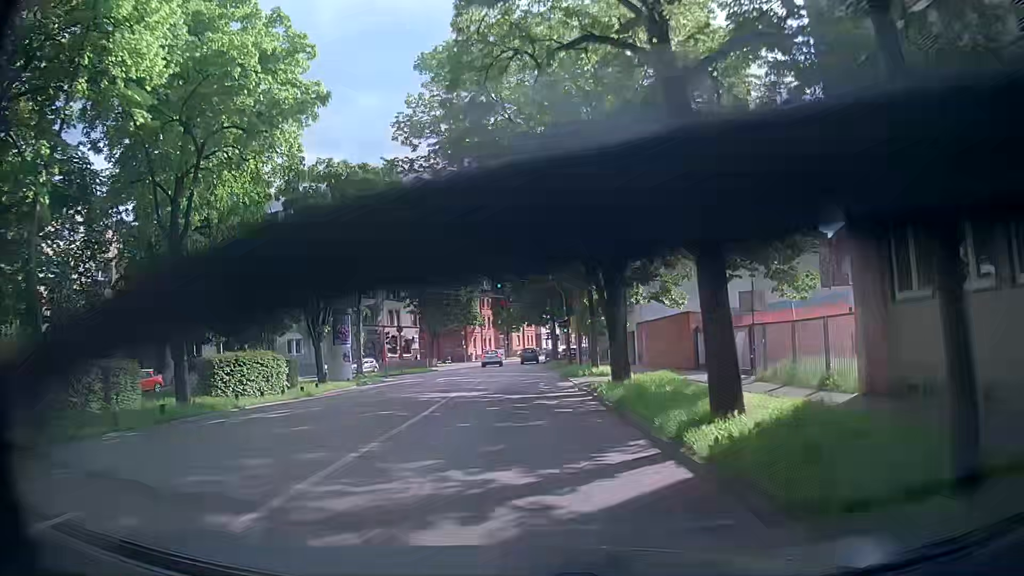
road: secondary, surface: asphalt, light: Day
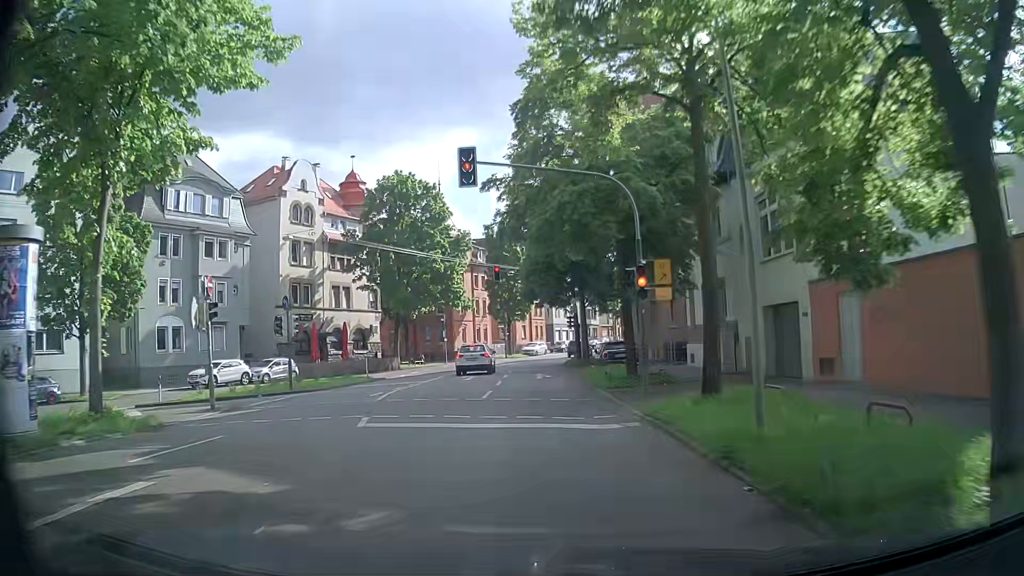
(-0.4, +26.7) m; -2°
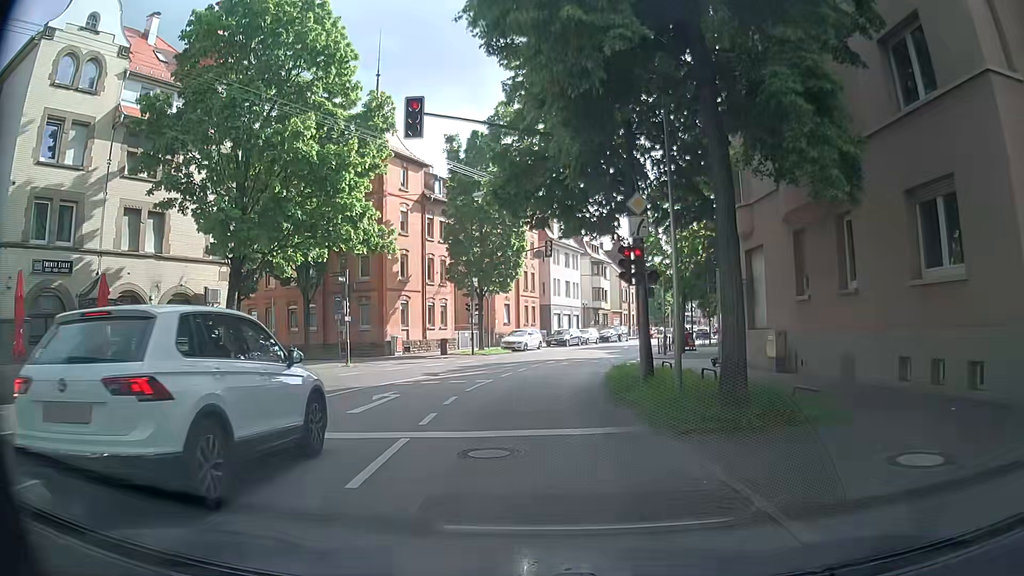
(+0.6, +29.3) m; +2°
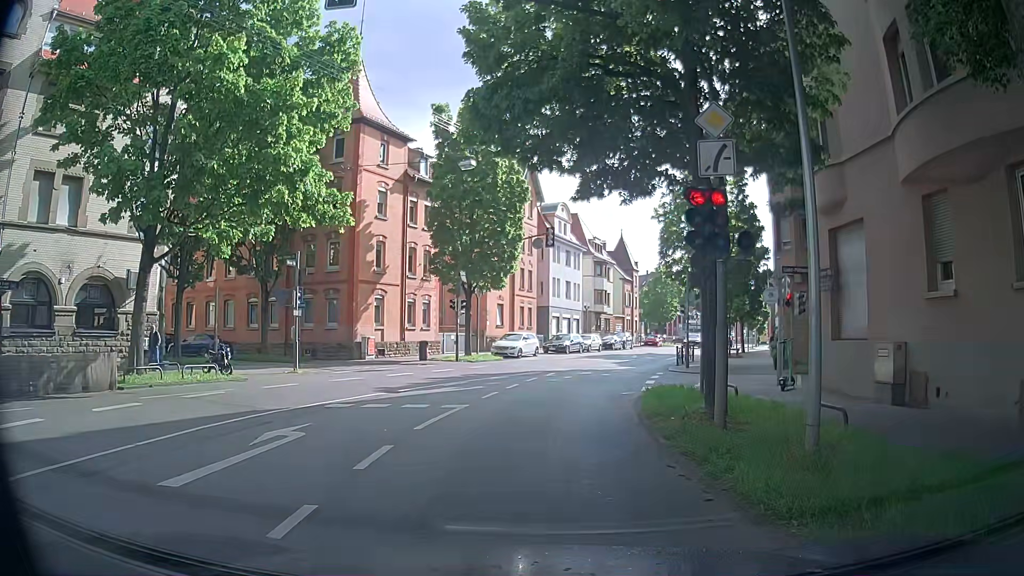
(-0.1, +5.8) m; -2°
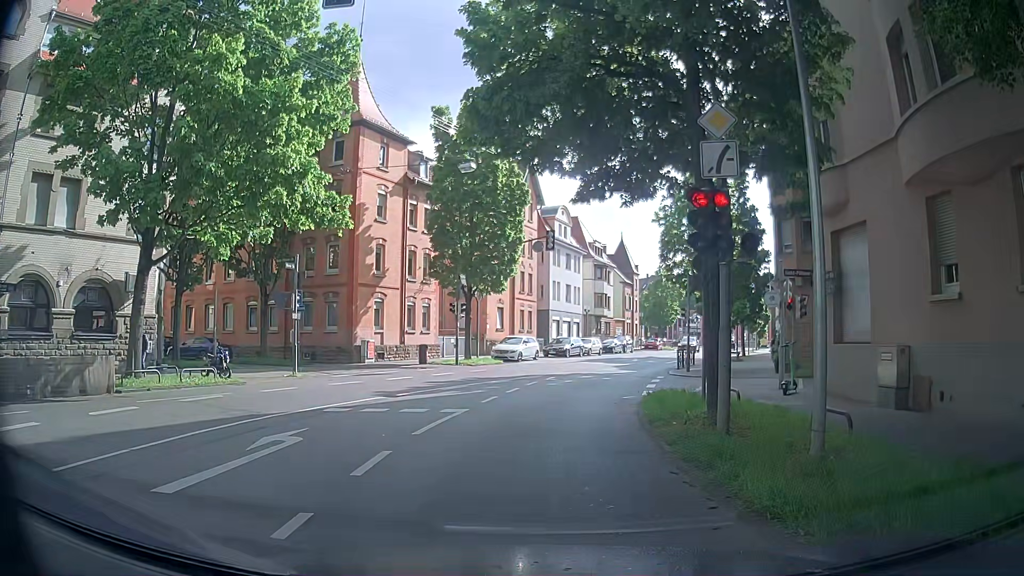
(0.0, +0.2) m; 0°
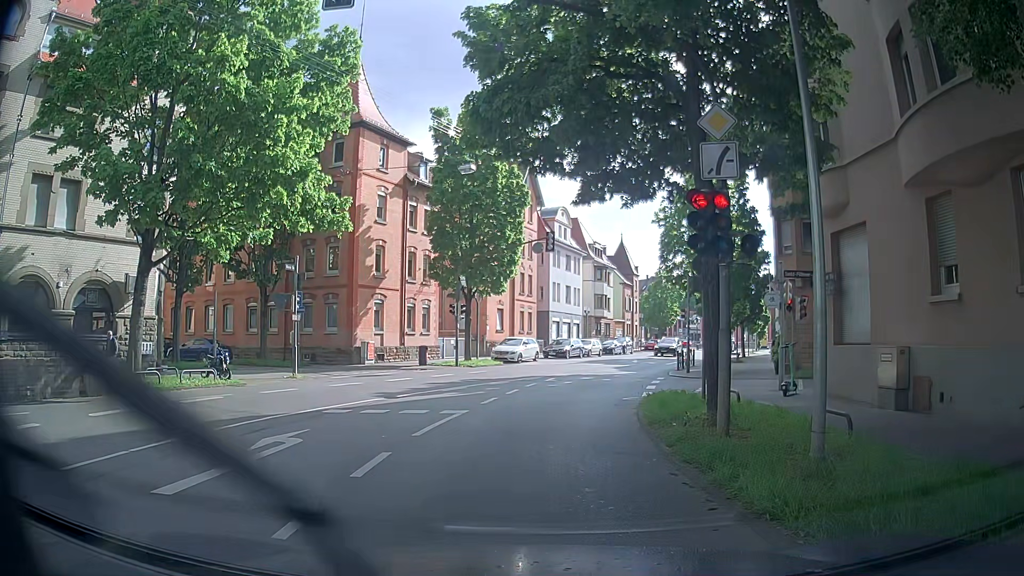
(0.0, +0.1) m; 0°
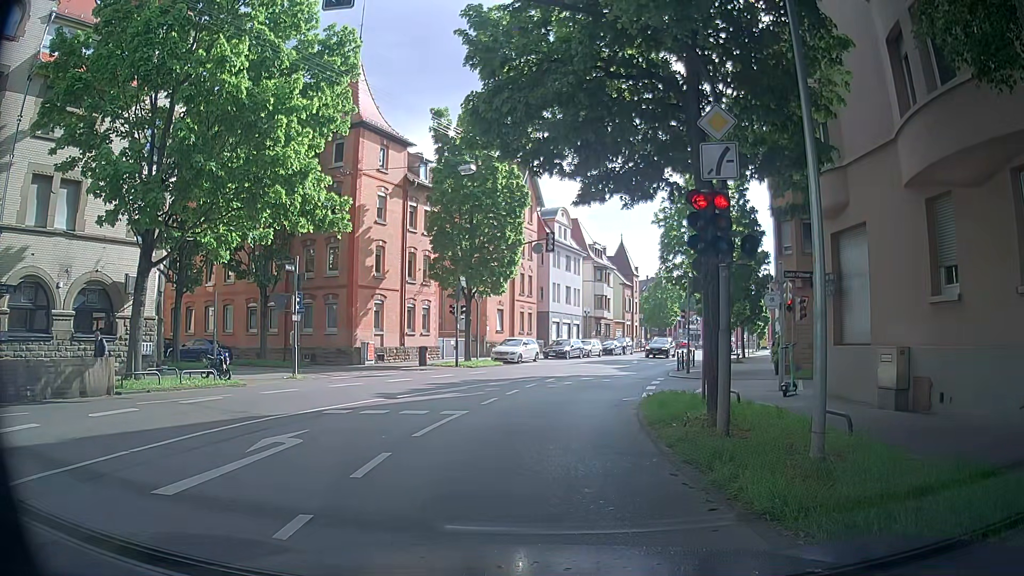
(0.0, 0.0) m; 0°
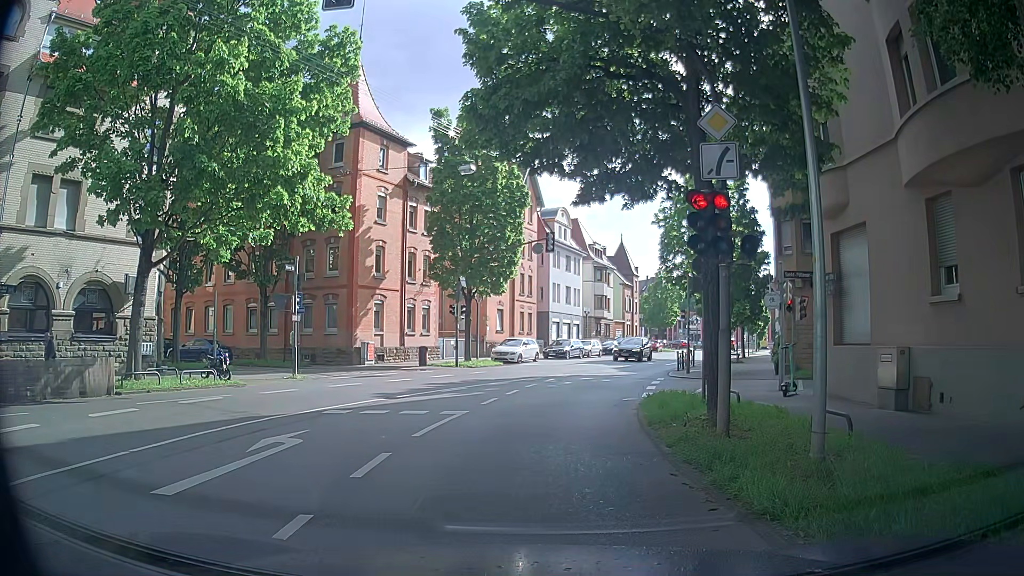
(0.0, 0.0) m; 0°
(0, +10) (+2, +20) (+4, +30) (+7, +39) (+11, +48) (+15, +57) (+19, +66) (+23, +76) (+27, +85) (+29, +95) m
